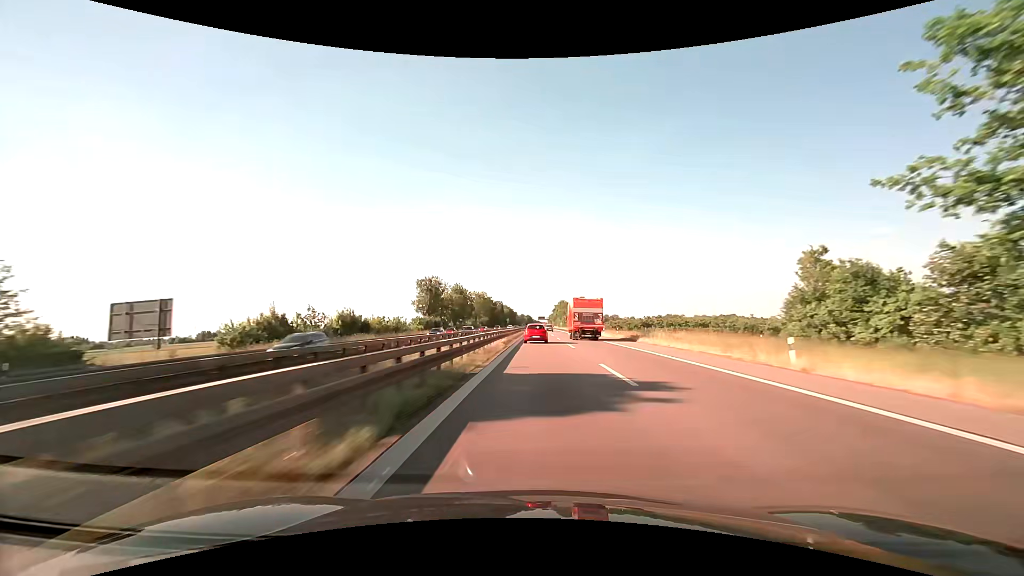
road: trunk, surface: asphalt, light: Day
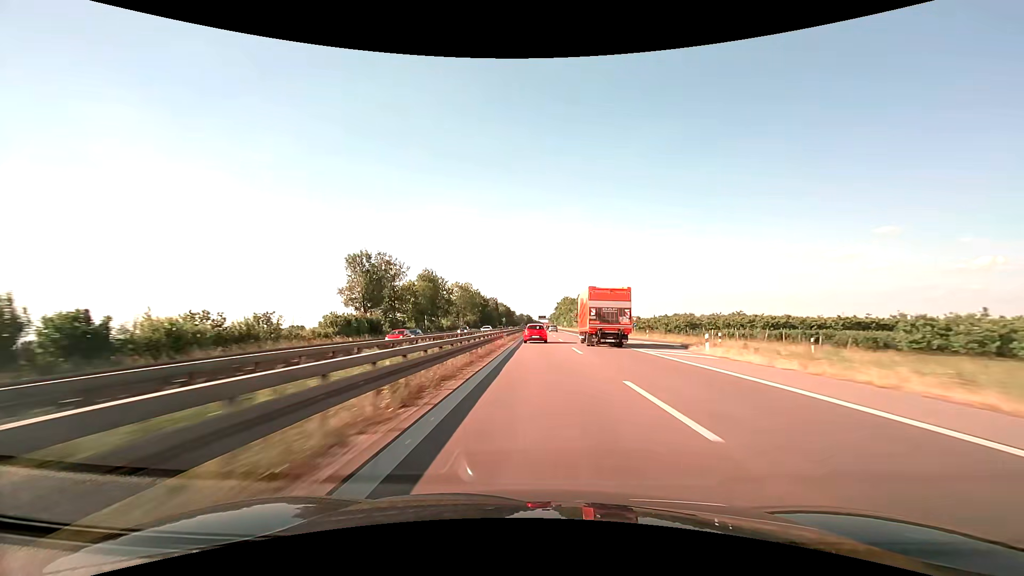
(-0.1, +41.1) m; 0°
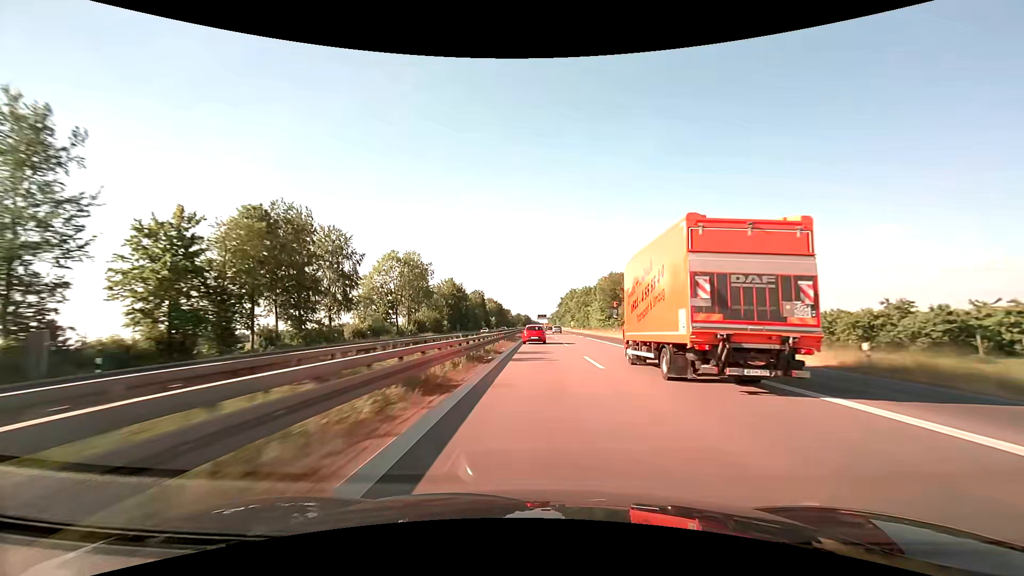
(0.0, +62.2) m; 0°
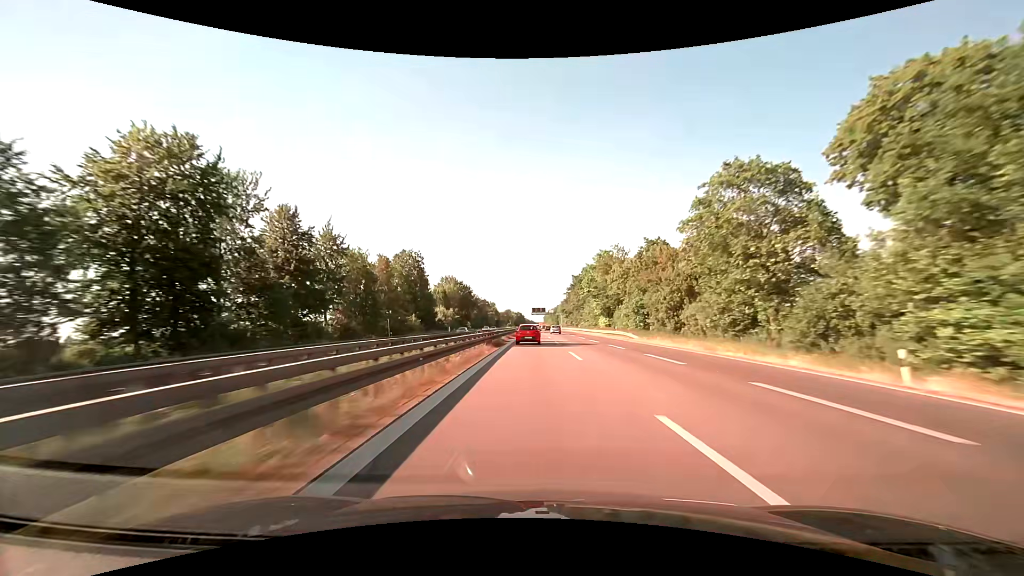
(+0.2, +104.6) m; 0°
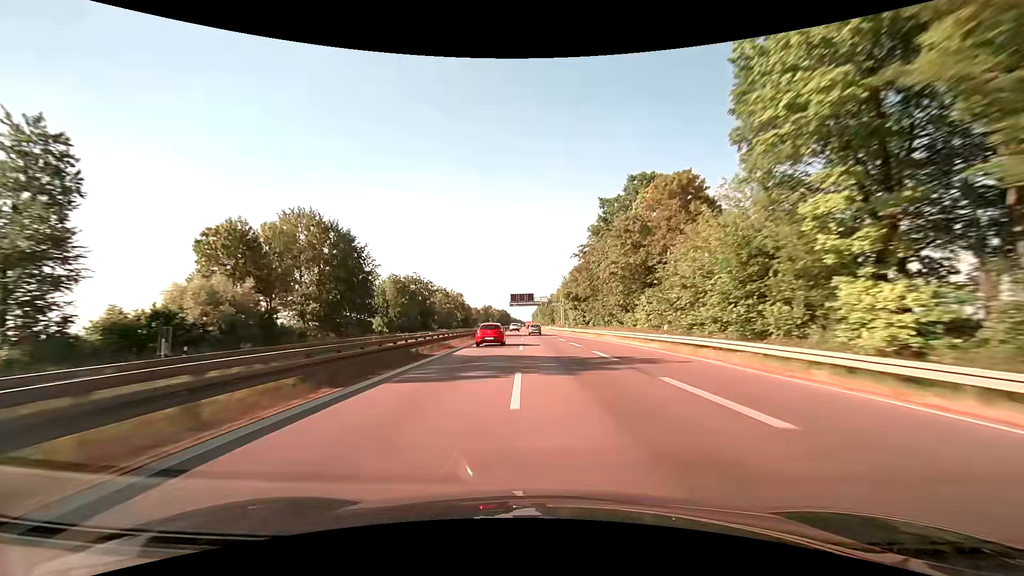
(+1.5, +83.7) m; +1°
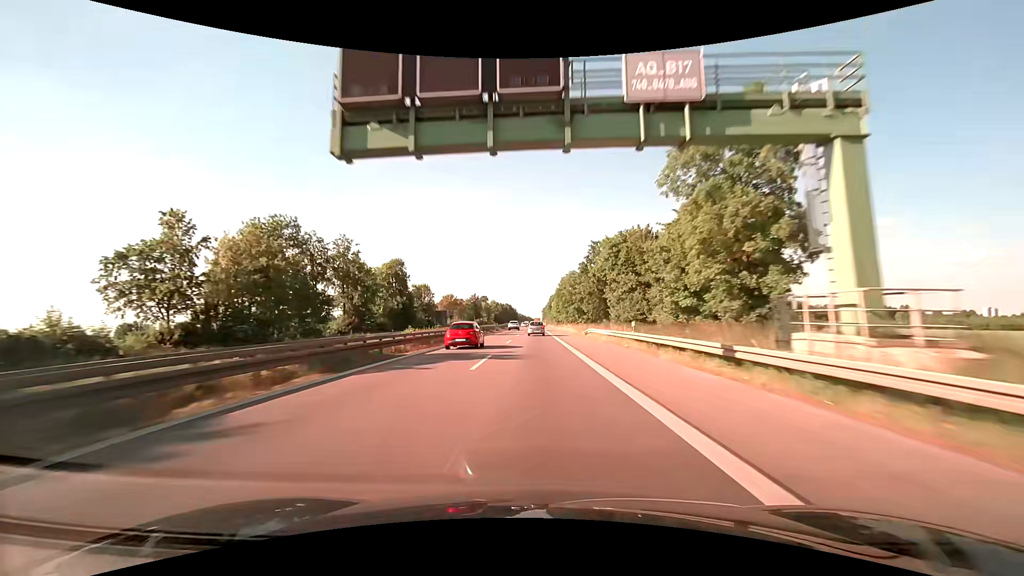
(-1.3, +101.3) m; -1°
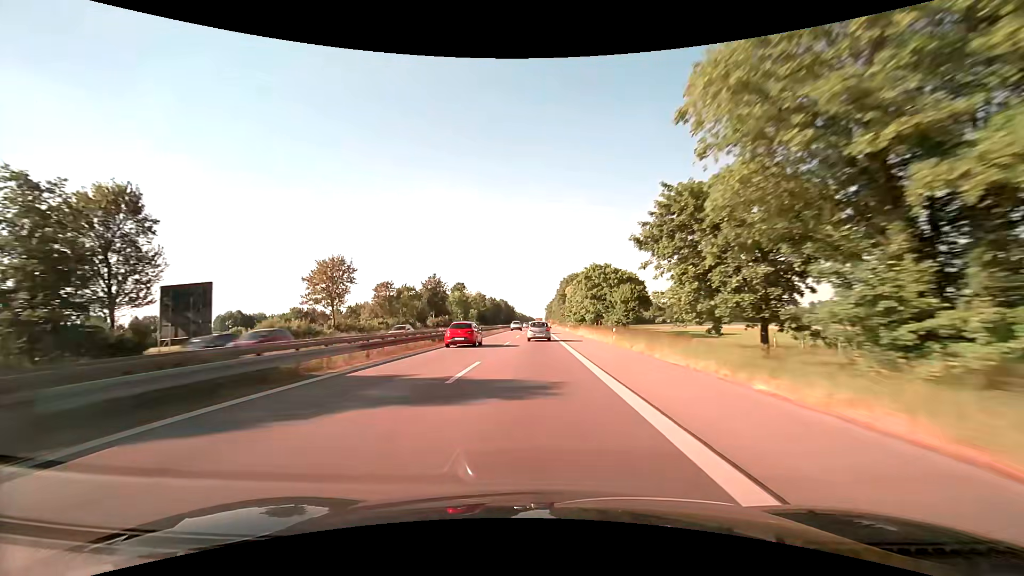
(-0.1, +92.7) m; 0°
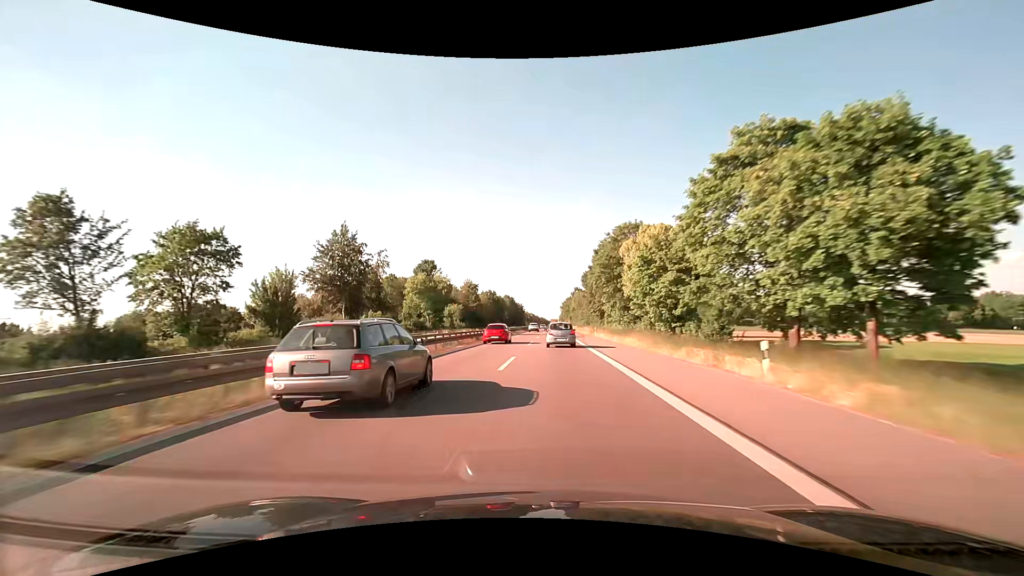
(-0.3, +68.4) m; -1°
(0, +10) (0, +20) (0, +30) (0, +40) (0, +50) (0, +60) (0, +70) (0, +80) (0, +90) (0, +100) m
